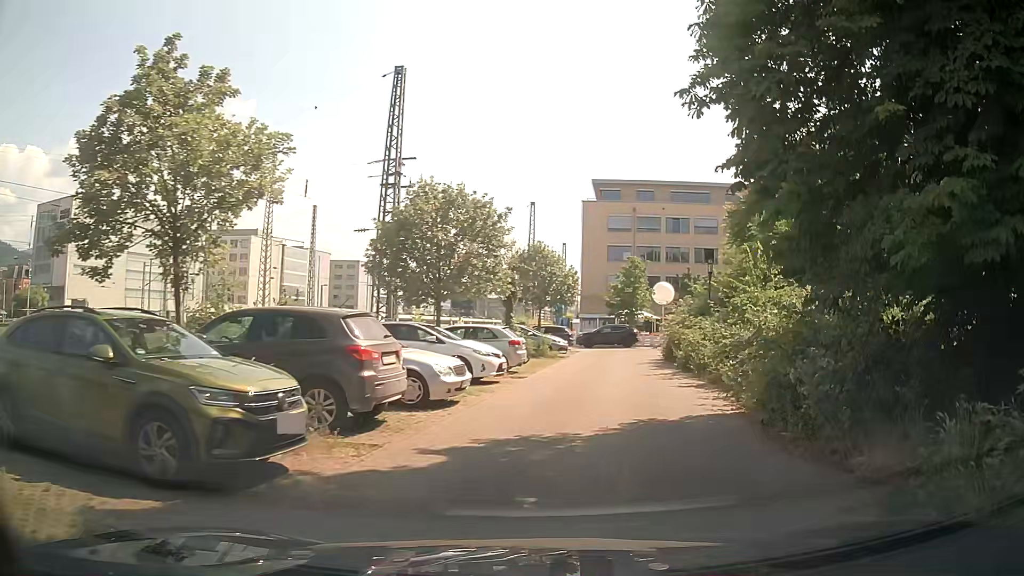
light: Day
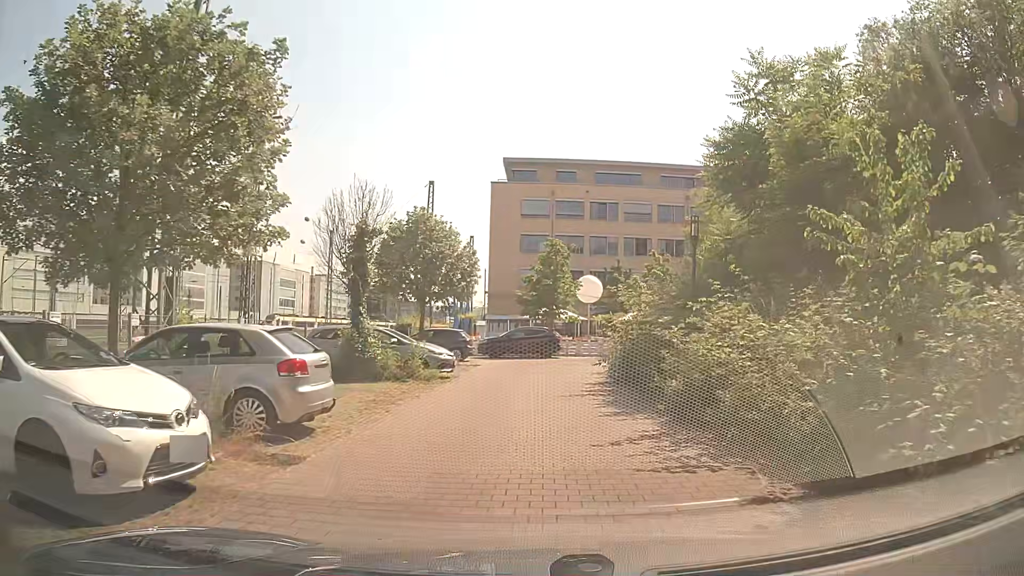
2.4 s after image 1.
(+1.1, +11.5) m; +8°
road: service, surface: paving_stones
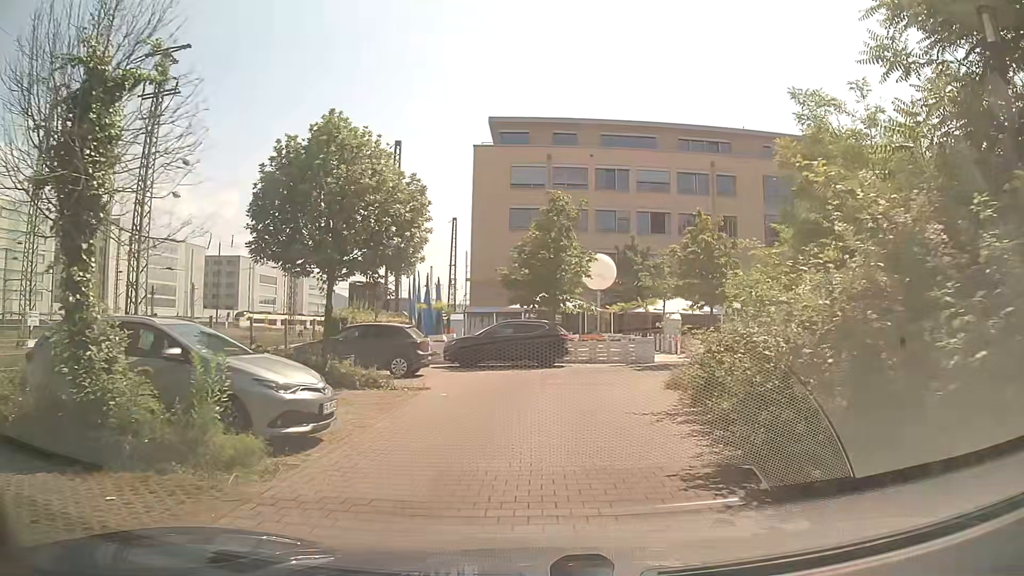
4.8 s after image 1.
(0.0, +11.6) m; 0°
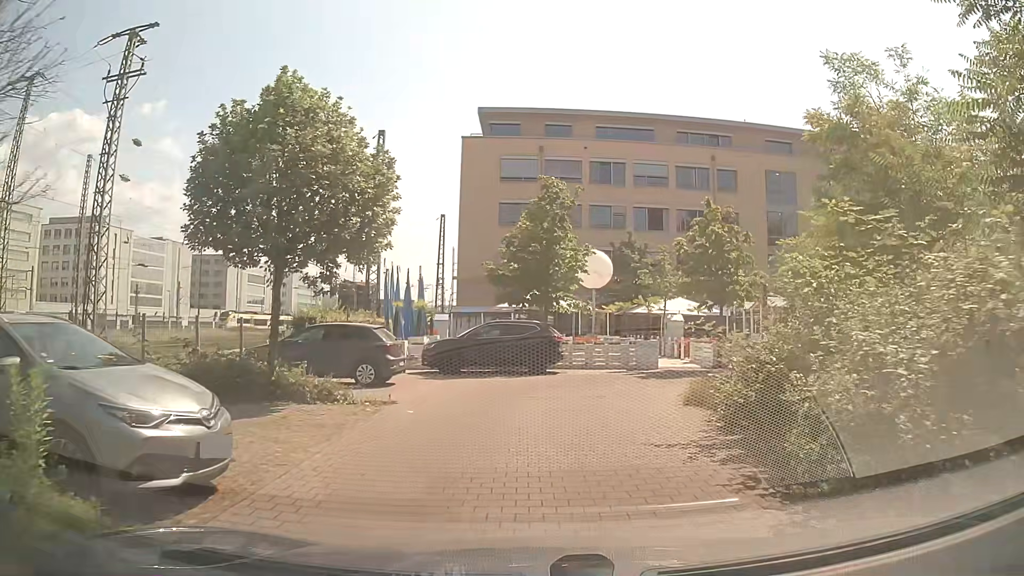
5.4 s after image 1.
(0.0, +2.6) m; +1°
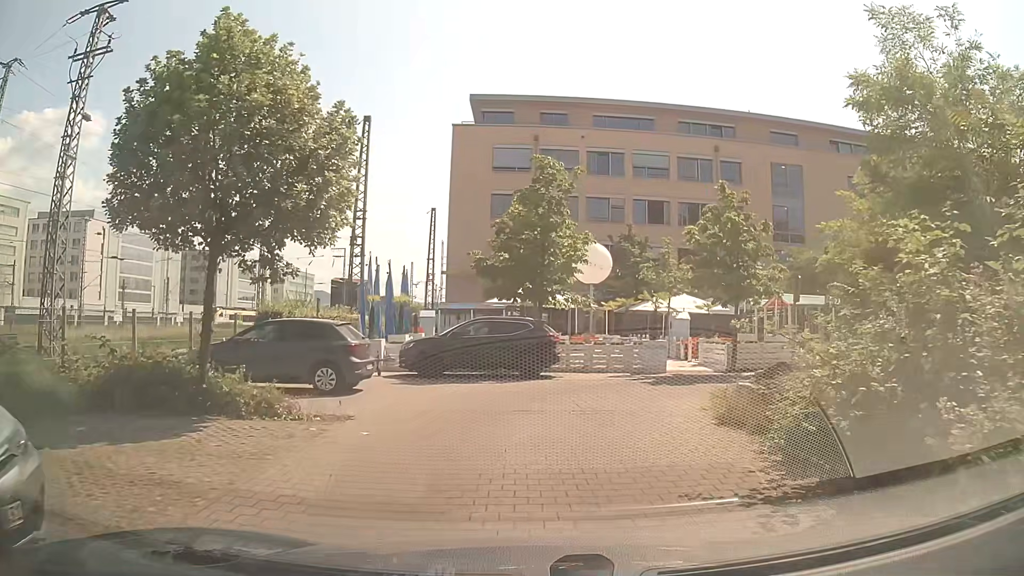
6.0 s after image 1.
(0.0, +2.5) m; 0°
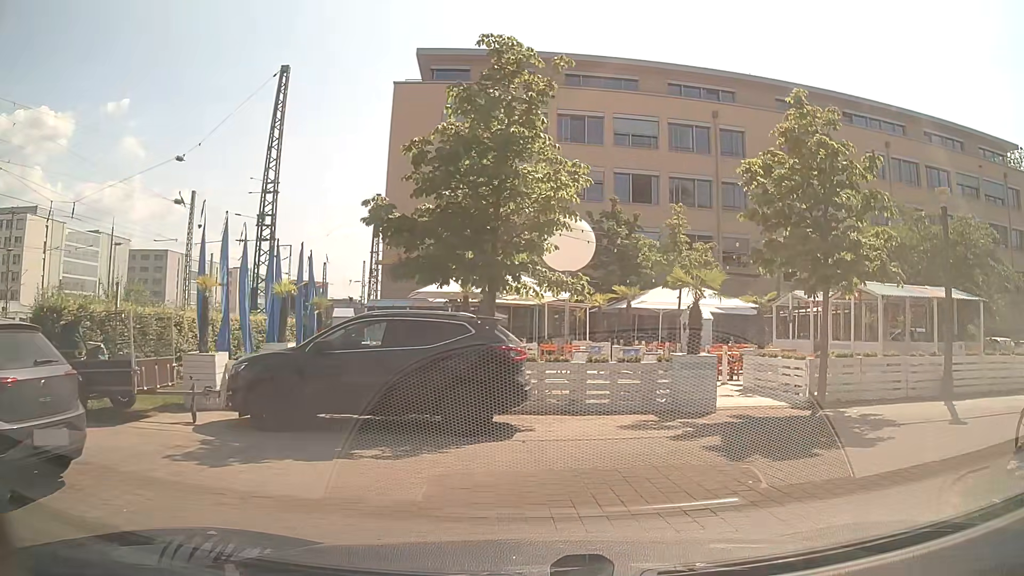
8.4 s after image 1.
(+0.1, +8.8) m; +3°
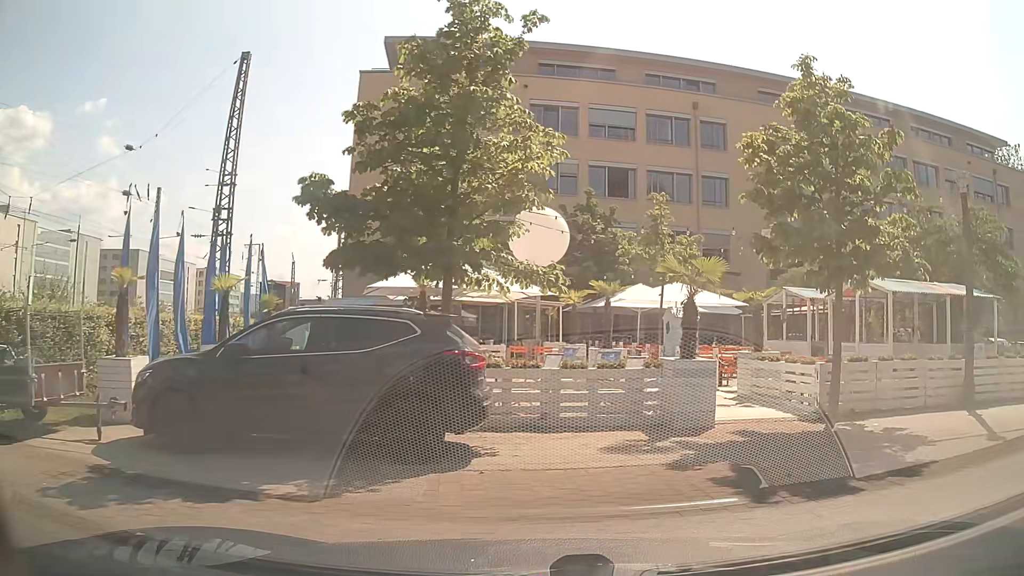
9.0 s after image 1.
(+0.1, +1.8) m; +5°
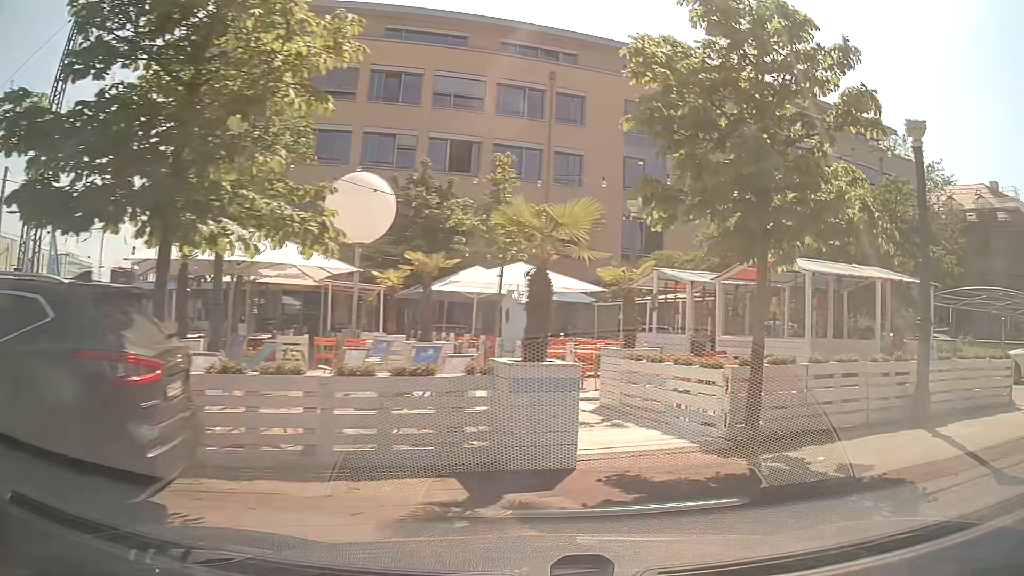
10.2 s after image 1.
(+0.3, +3.5) m; +15°
